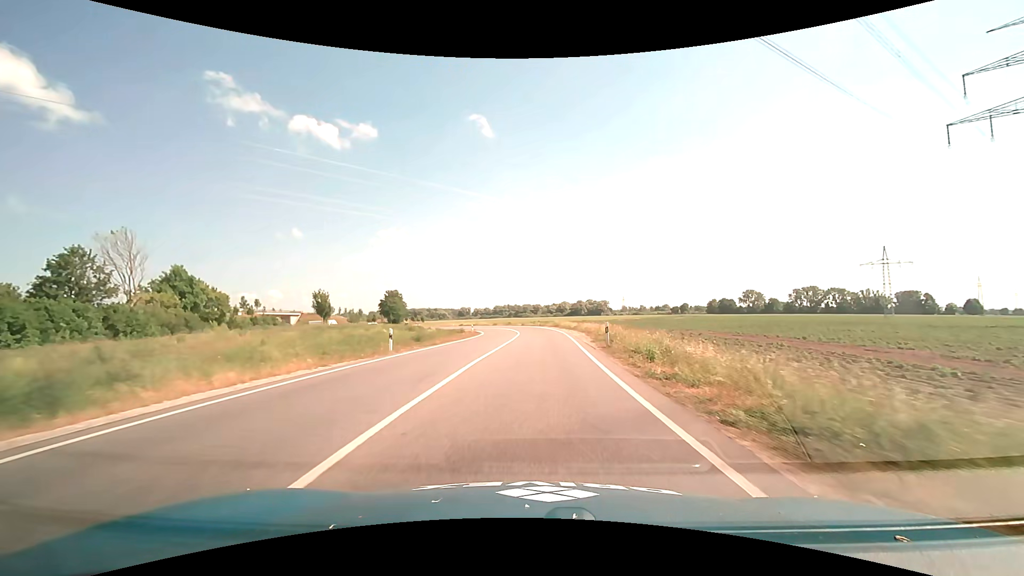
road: primary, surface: asphalt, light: Day
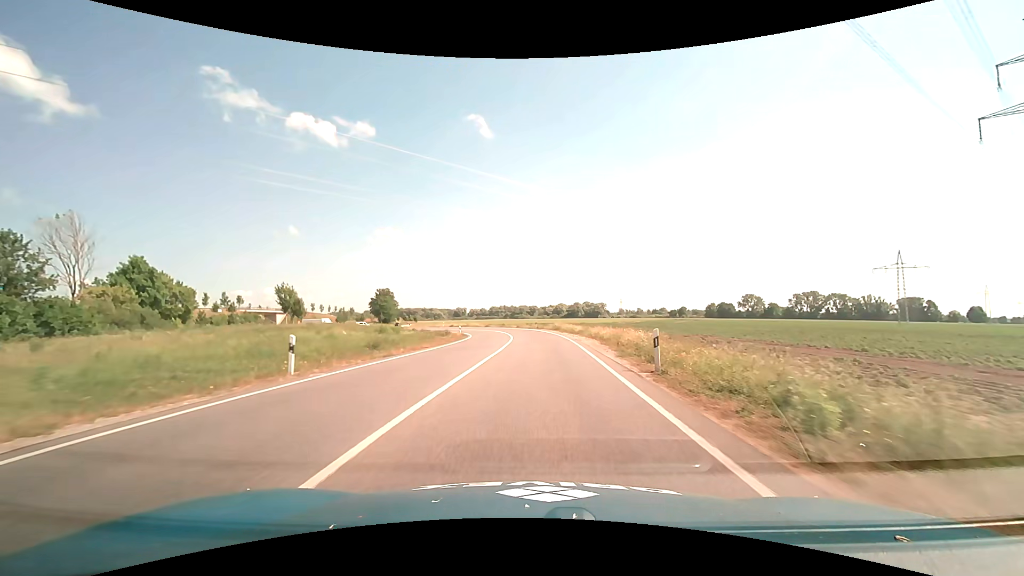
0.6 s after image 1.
(0.0, +8.8) m; 0°
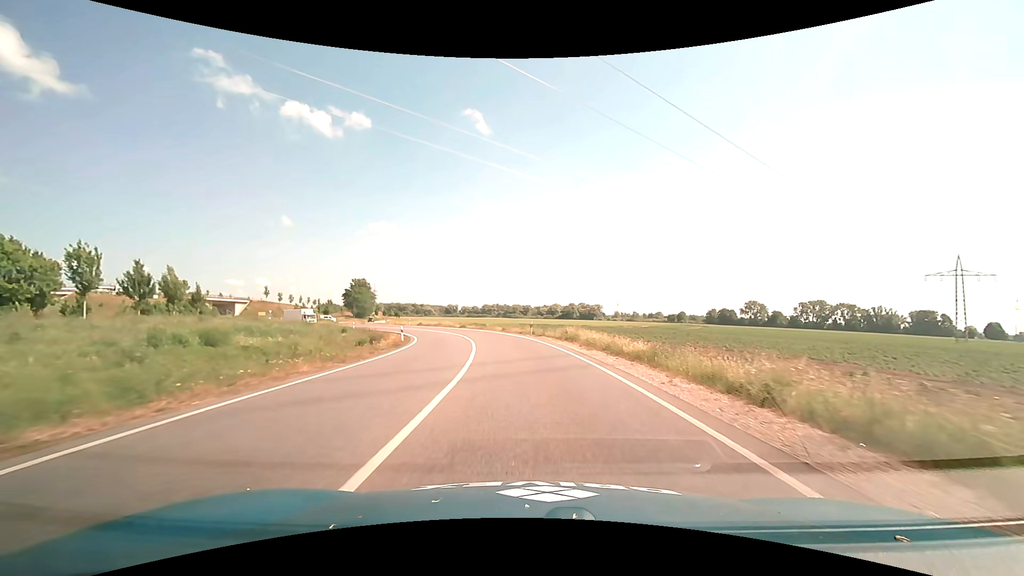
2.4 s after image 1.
(+0.2, +25.3) m; +1°
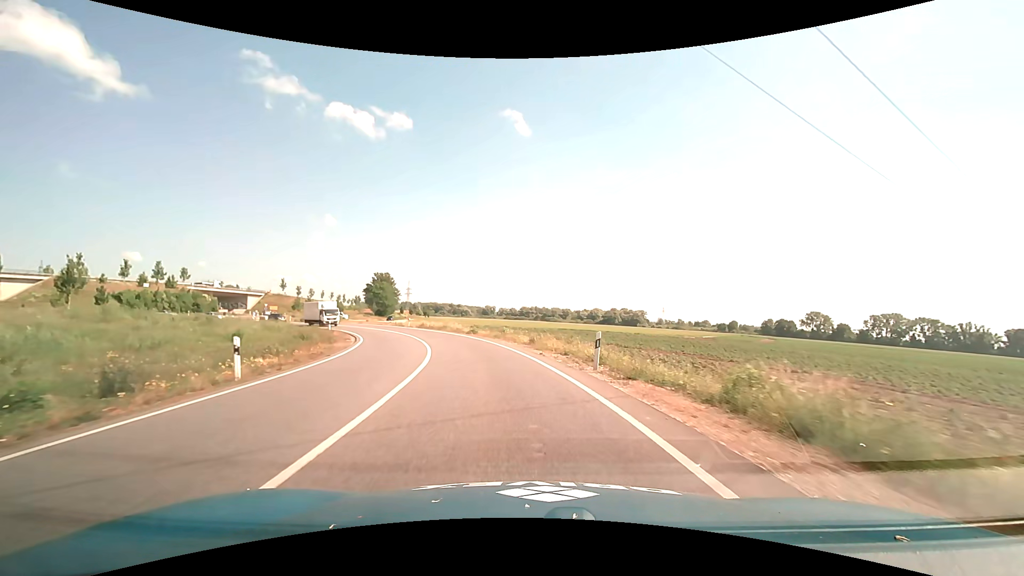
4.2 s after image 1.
(-0.3, +23.7) m; -4°
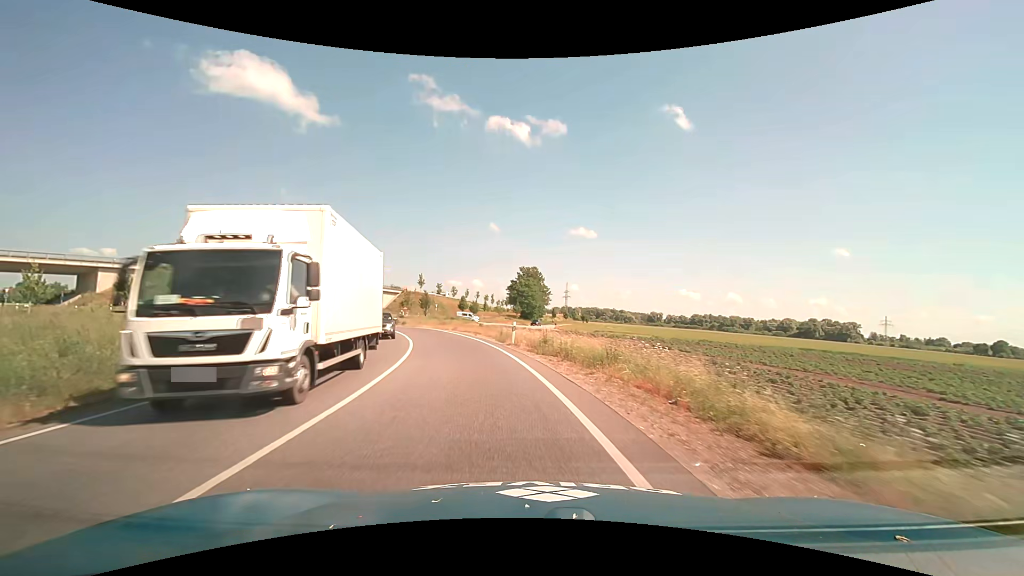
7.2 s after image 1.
(-6.2, +39.3) m; -18°
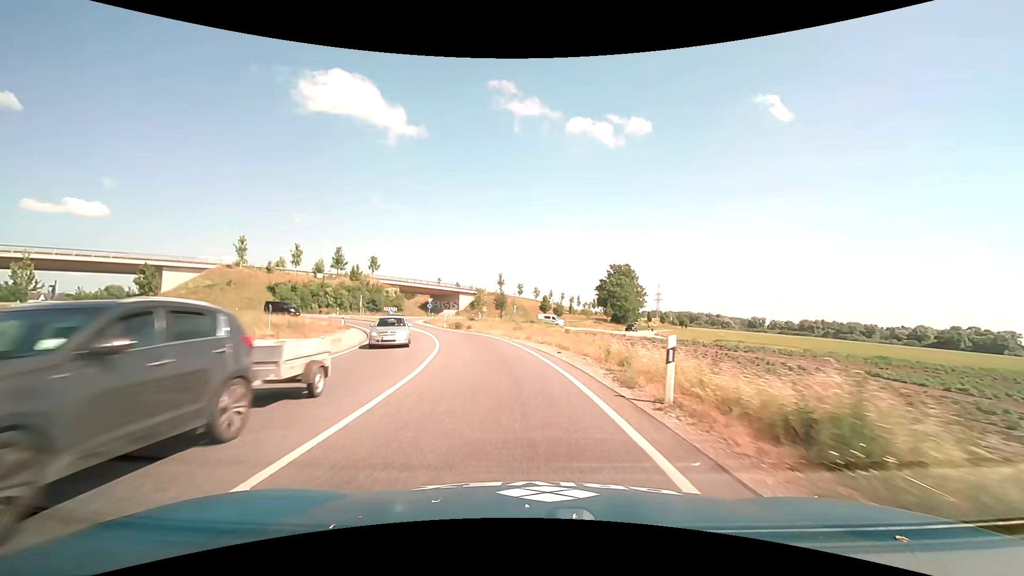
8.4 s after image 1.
(-1.3, +15.2) m; -10°
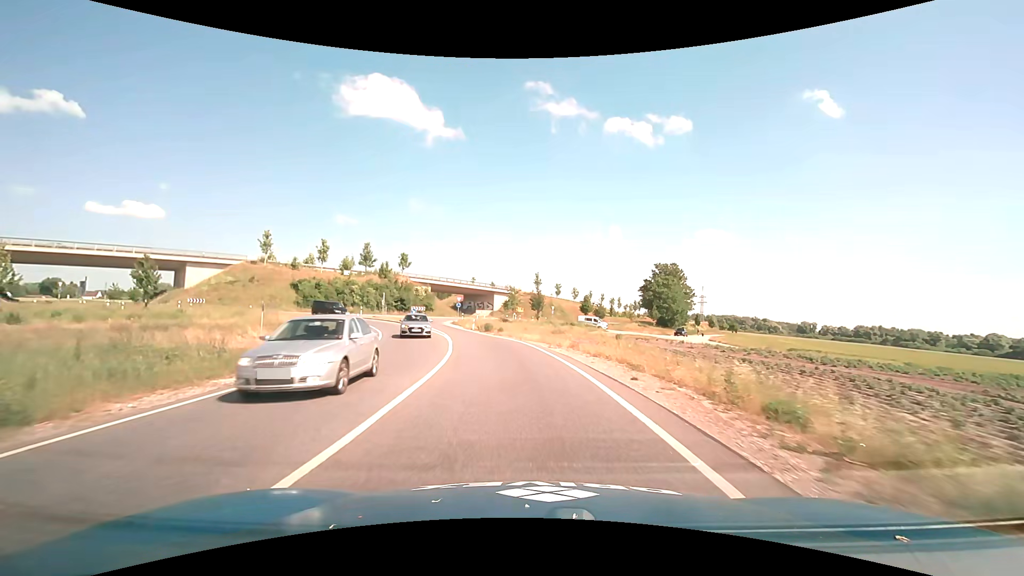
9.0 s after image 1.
(-0.3, +7.3) m; -4°
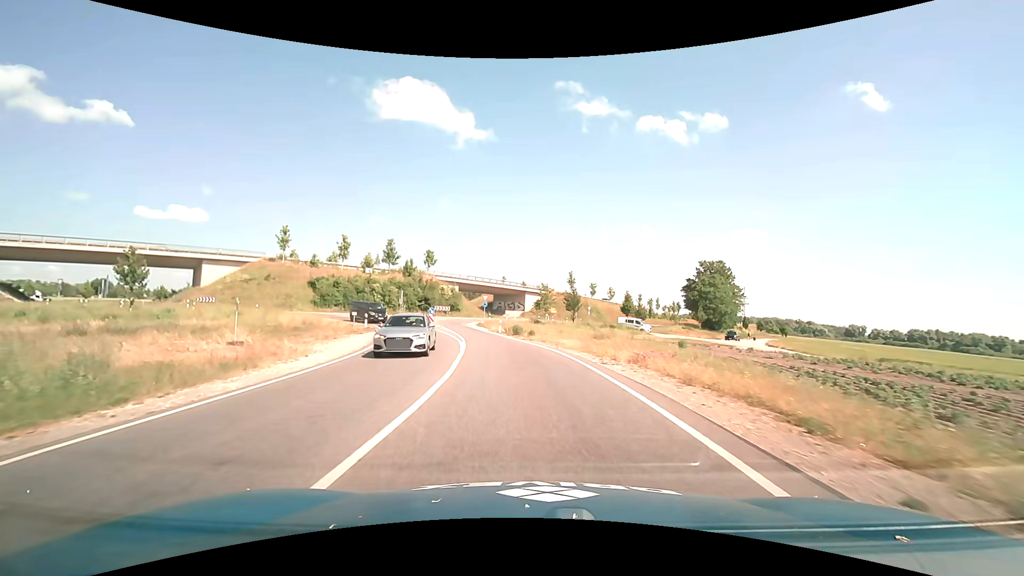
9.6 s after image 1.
(-0.2, +7.0) m; -4°
